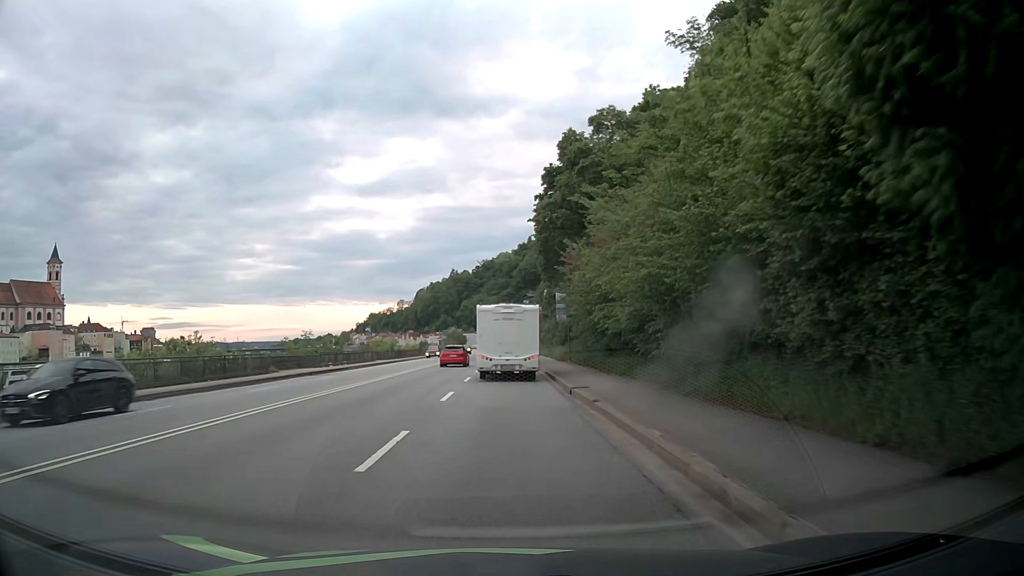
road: primary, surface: asphalt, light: Day
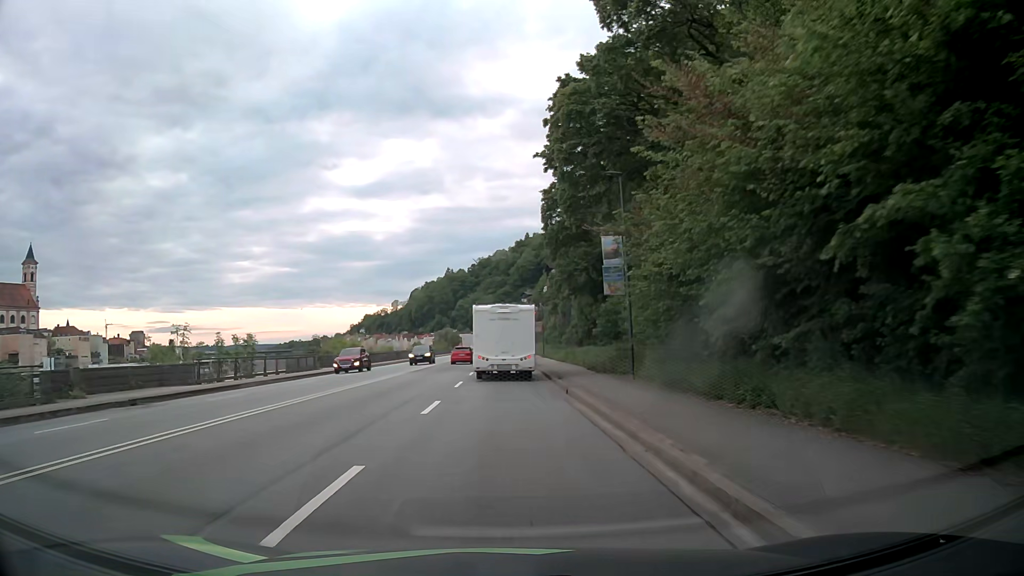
(0.0, +21.1) m; 0°
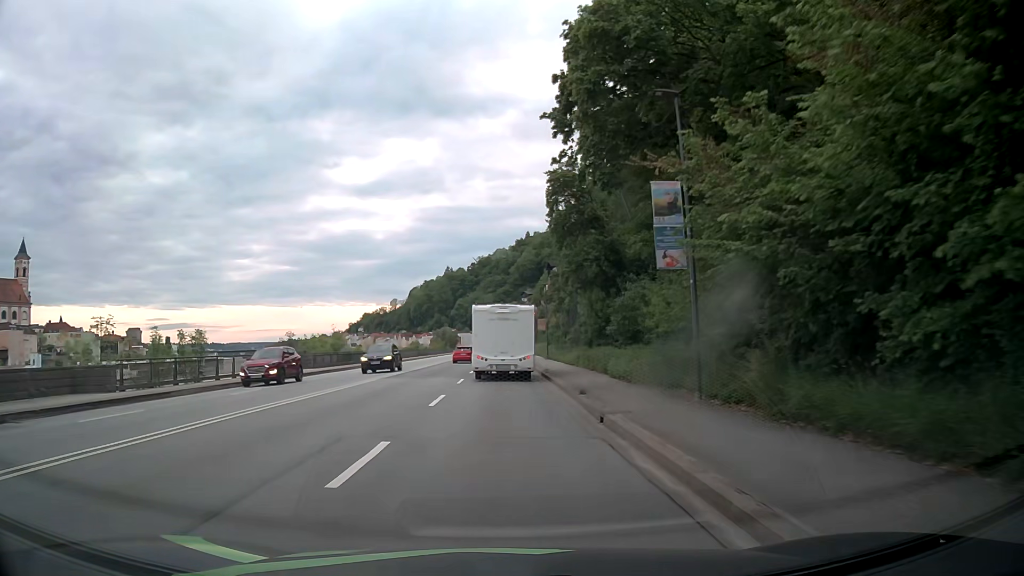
(0.0, +7.1) m; 0°
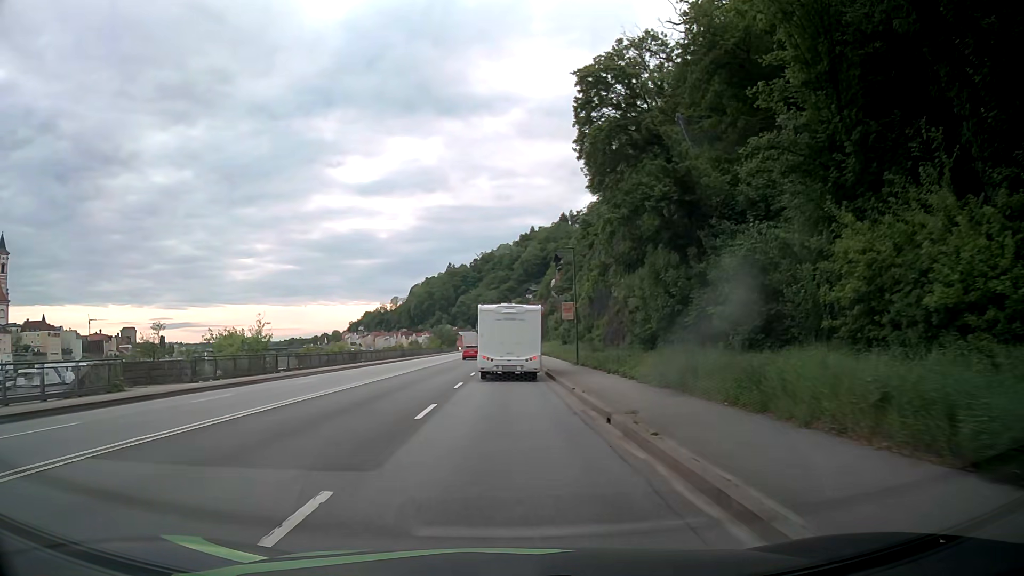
(0.0, +21.3) m; 0°
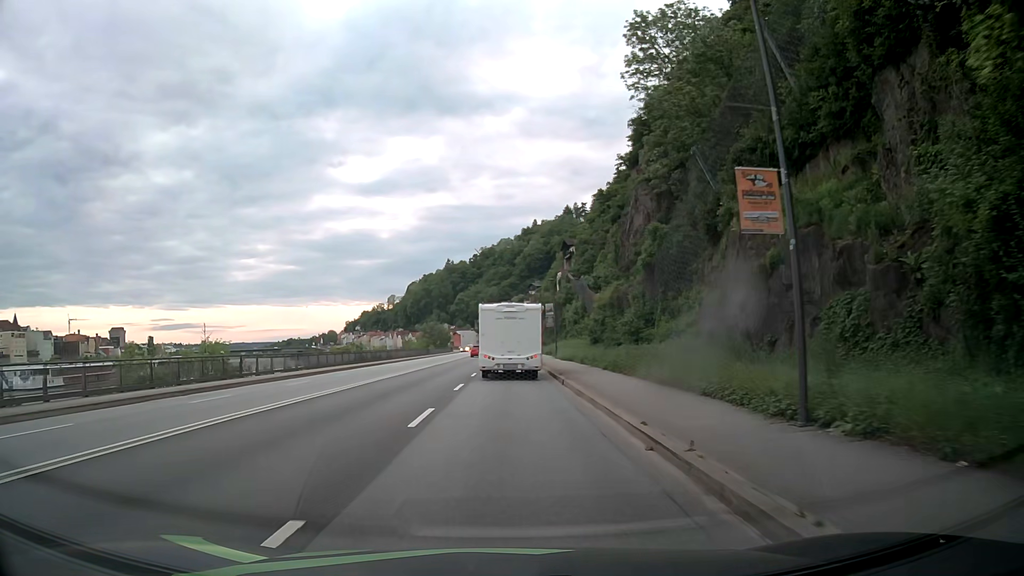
(-0.1, +28.4) m; 0°
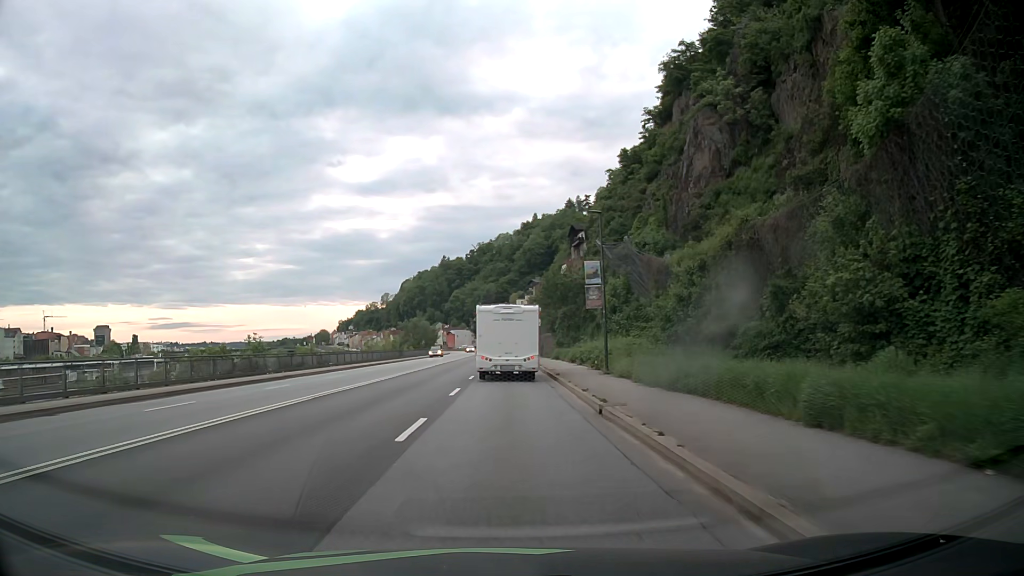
(0.0, +28.7) m; 0°
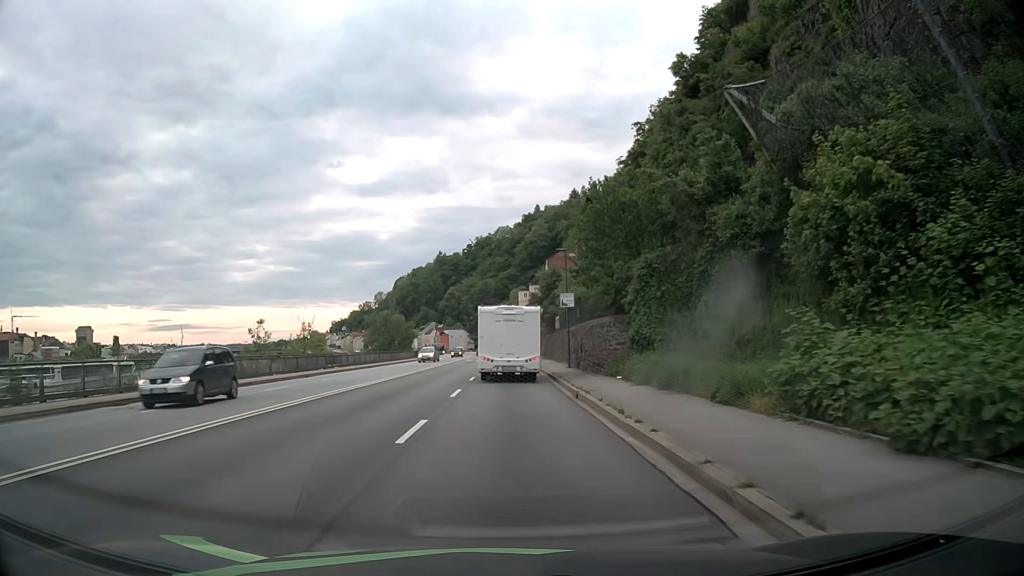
(+0.1, +36.1) m; 0°
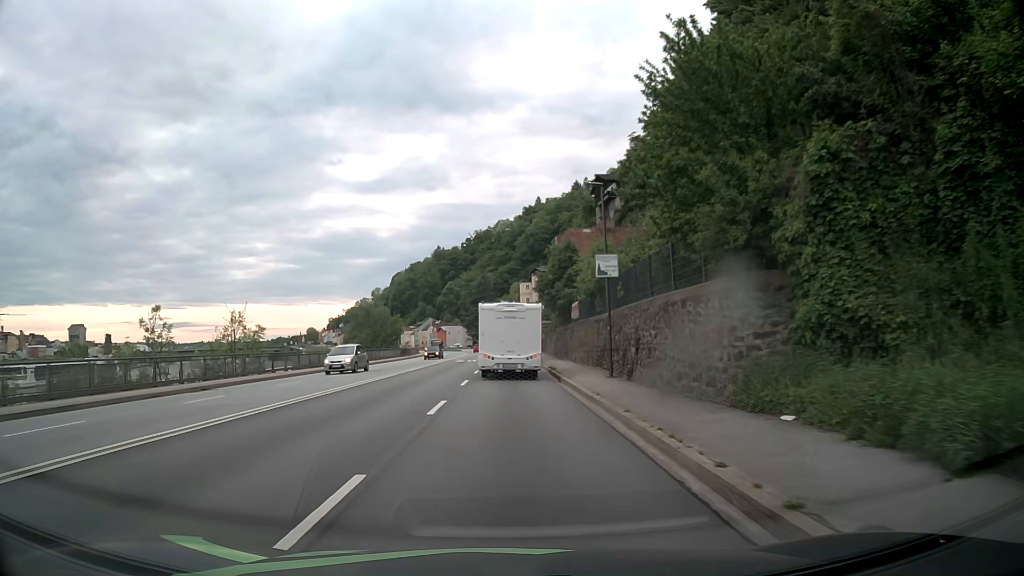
(0.0, +14.6) m; 0°
(0, +10) (0, +20) (0, +30) (0, +40) (0, +50) (0, +60) (0, +70) (0, +80) (0, +90) (0, +100) m
